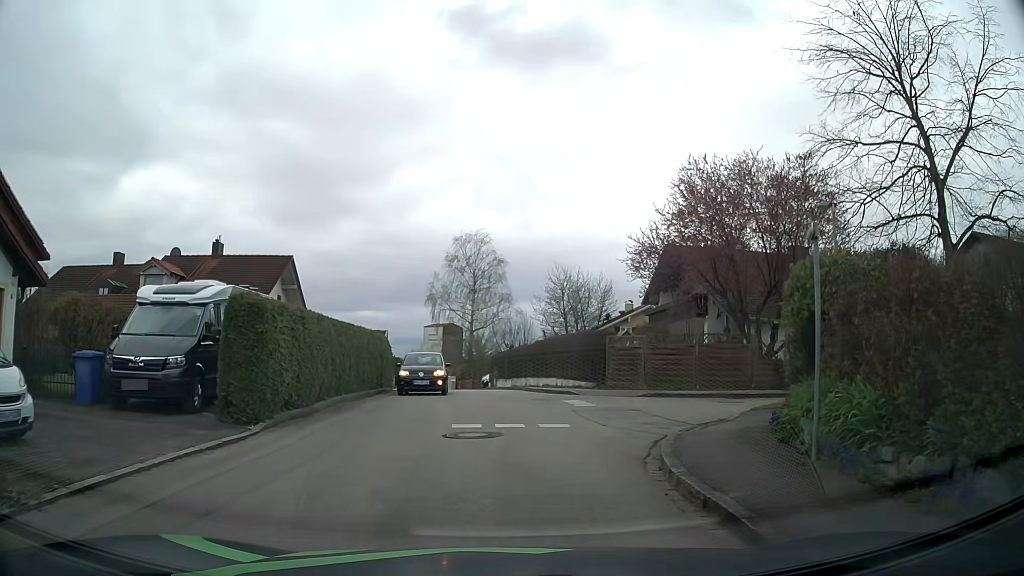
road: residential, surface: asphalt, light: Day
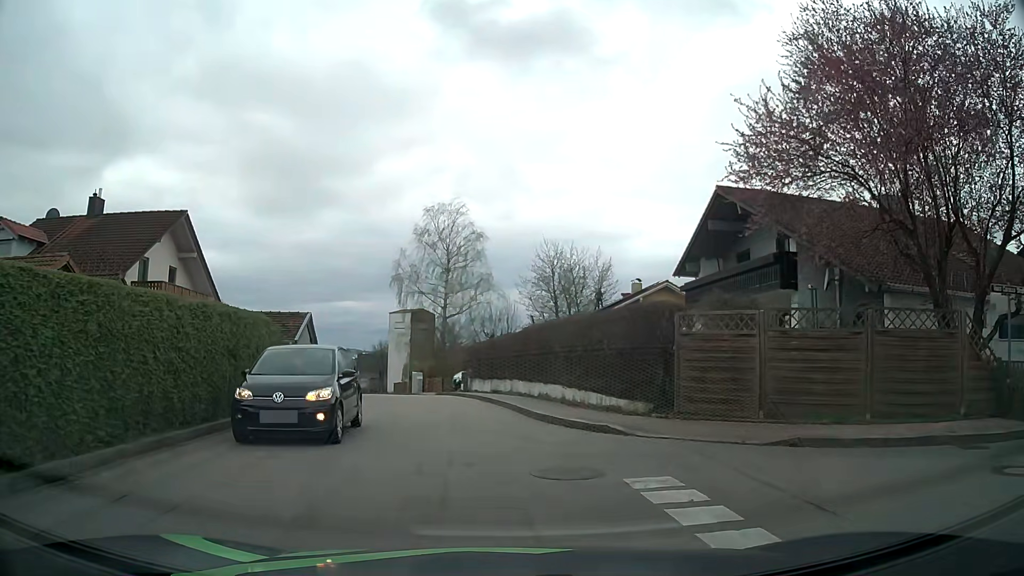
(+0.2, +12.2) m; +3°
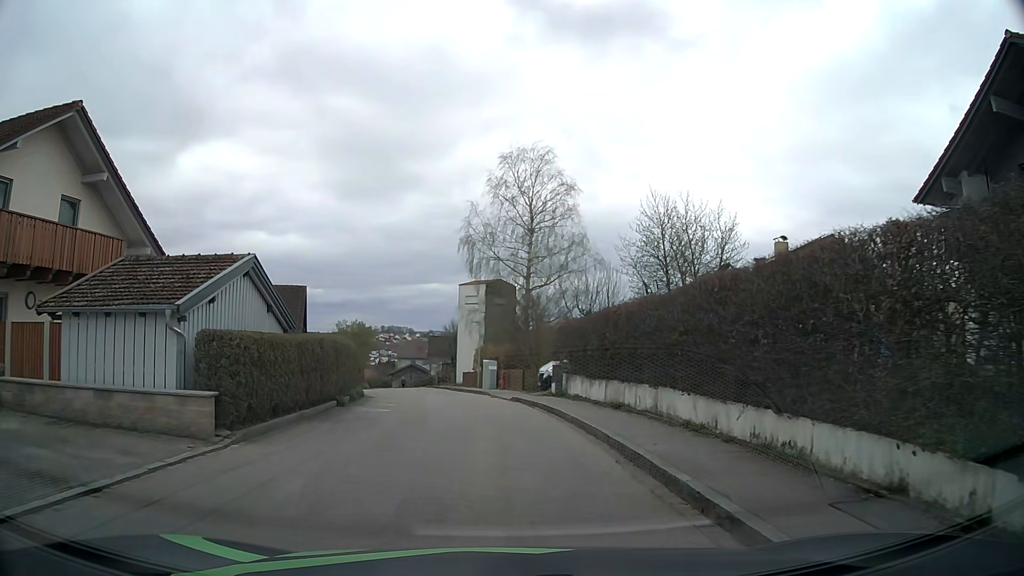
(-1.1, +14.0) m; -8°
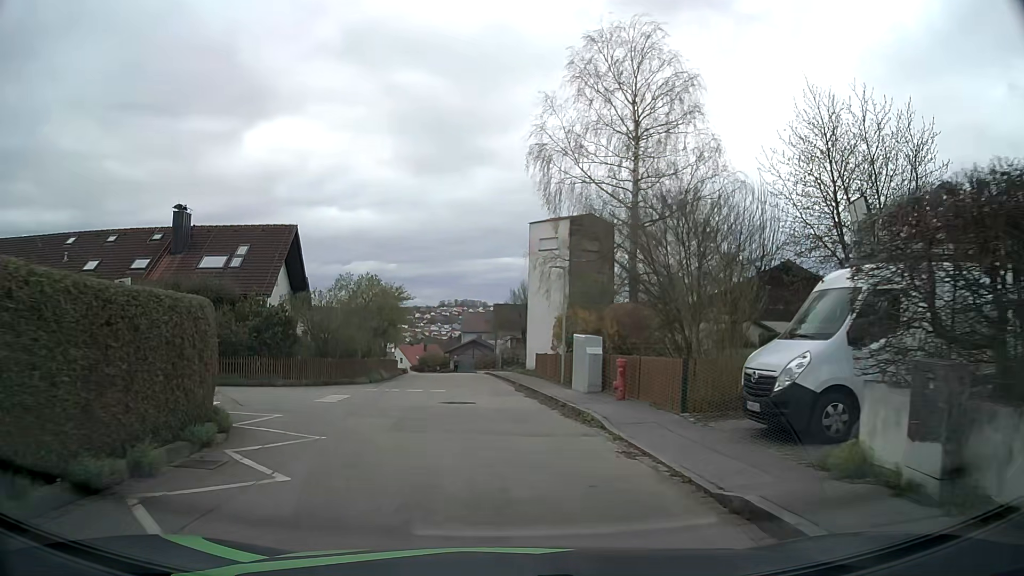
(-0.8, +18.7) m; -5°
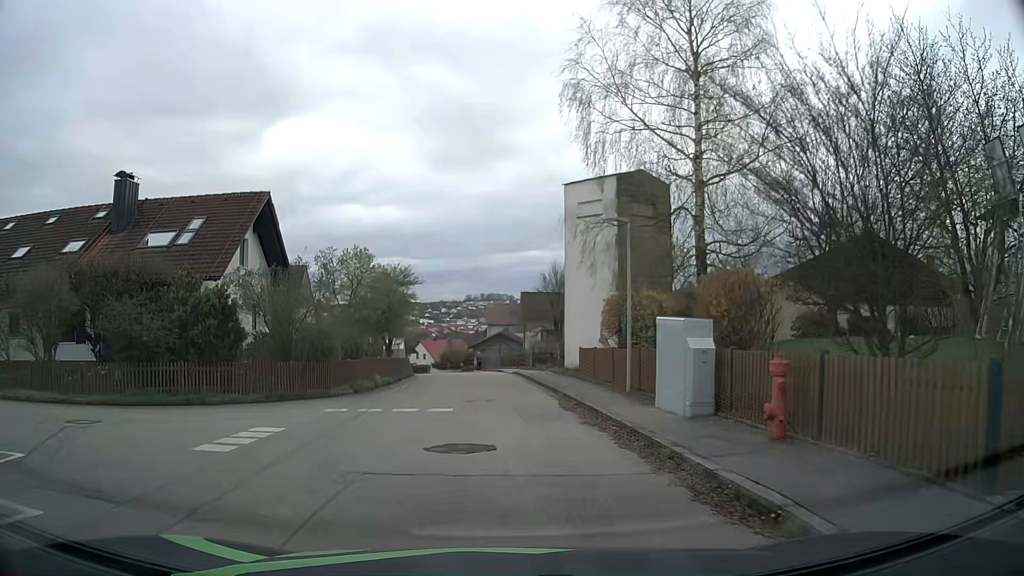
(-0.3, +7.9) m; -3°
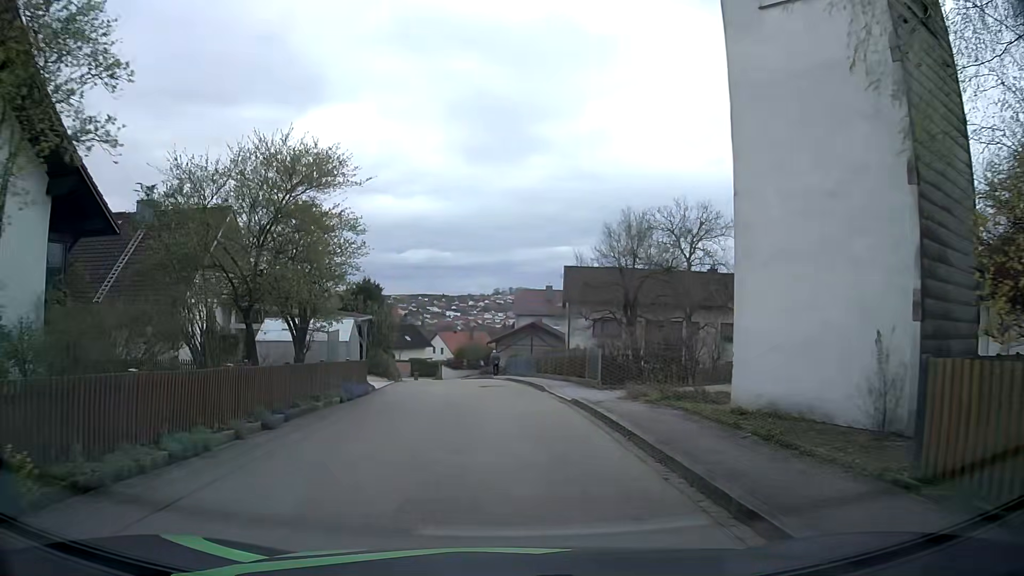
(-0.6, +19.7) m; -3°
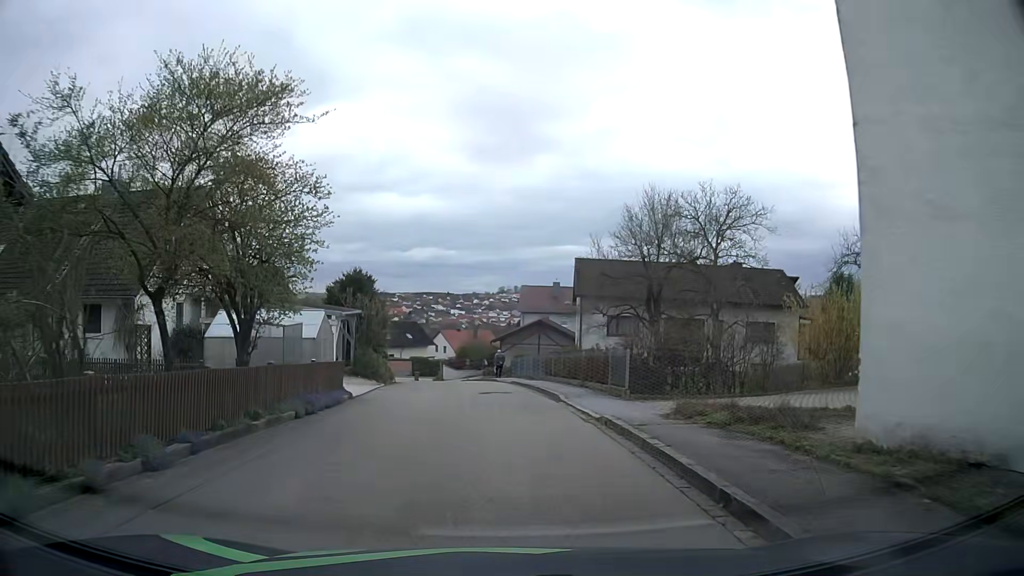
(0.0, +4.0) m; -1°
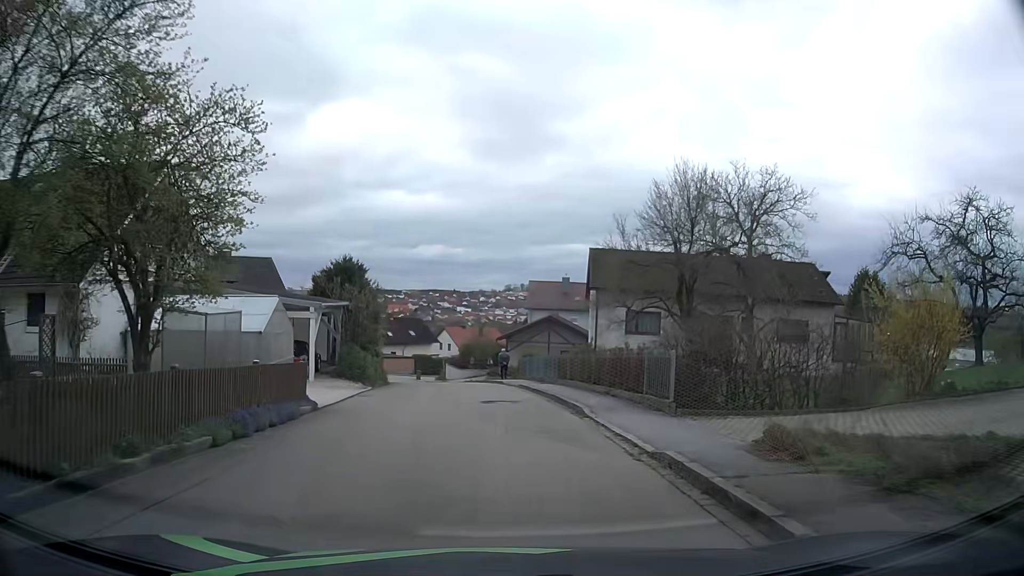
(0.0, +4.0) m; 0°
